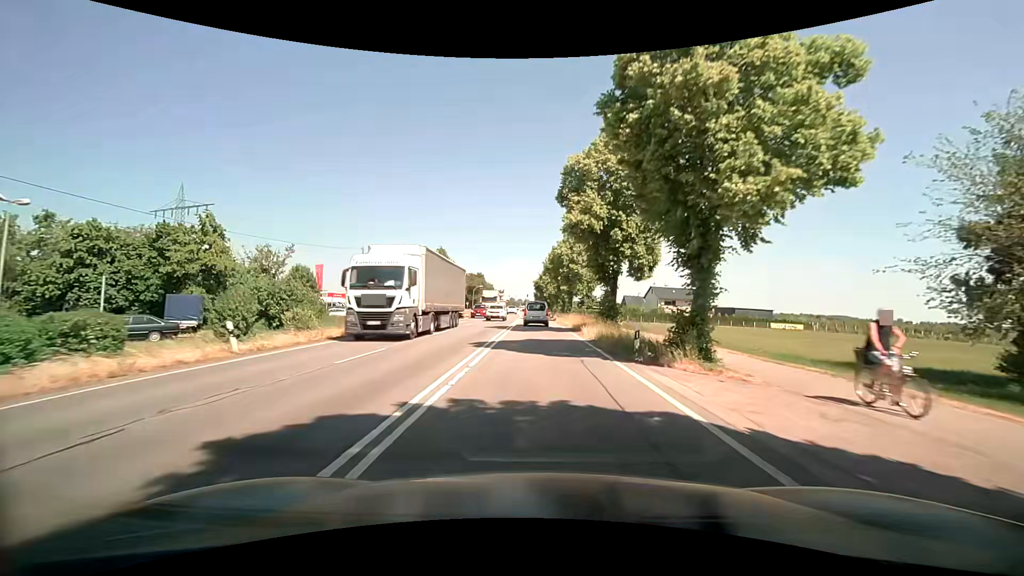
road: secondary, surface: asphalt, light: Day
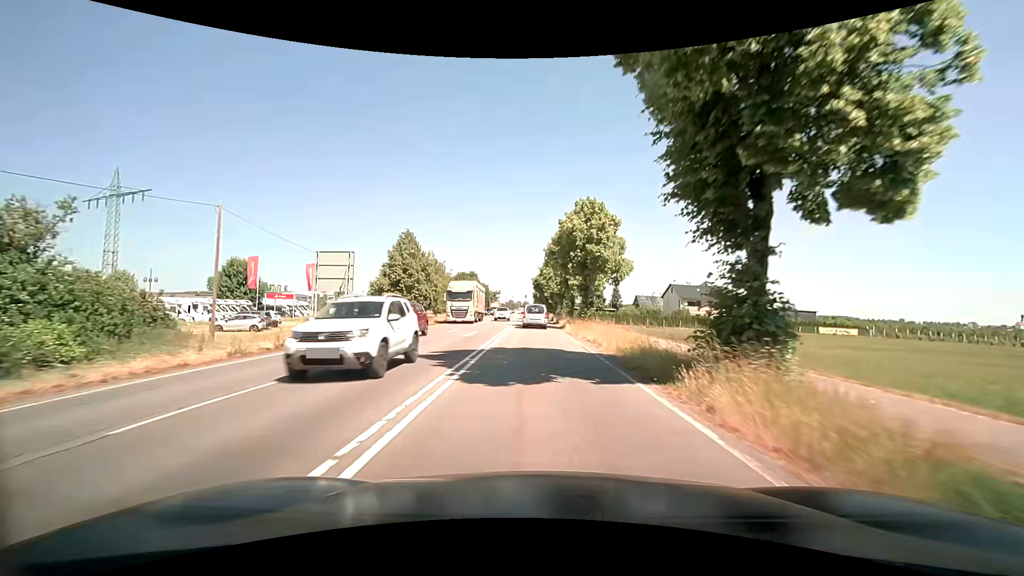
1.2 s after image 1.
(0.0, +18.5) m; 0°
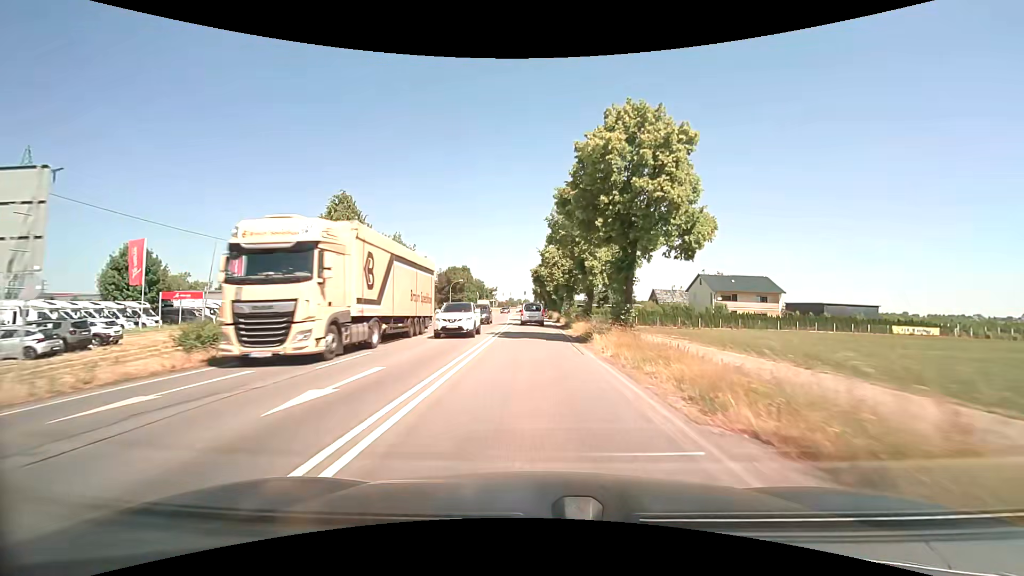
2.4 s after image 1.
(-0.1, +18.0) m; 0°
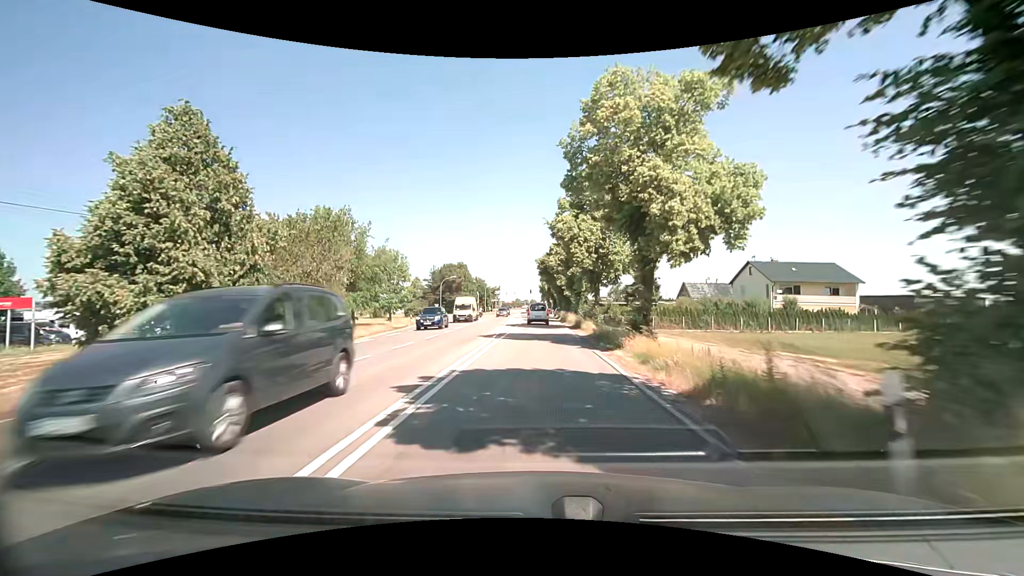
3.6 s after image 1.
(0.0, +17.2) m; -1°
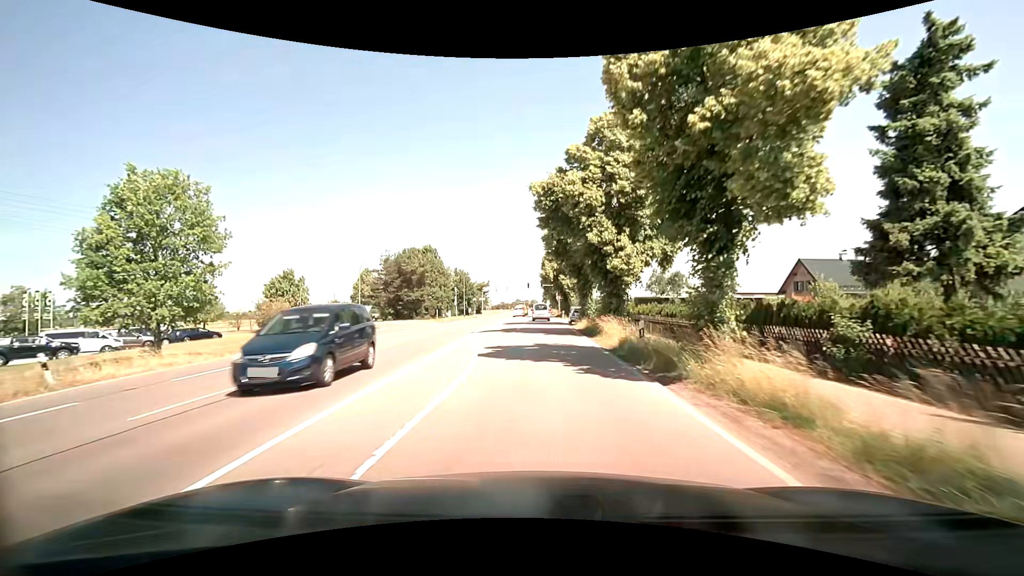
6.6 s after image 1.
(0.0, +39.8) m; 0°
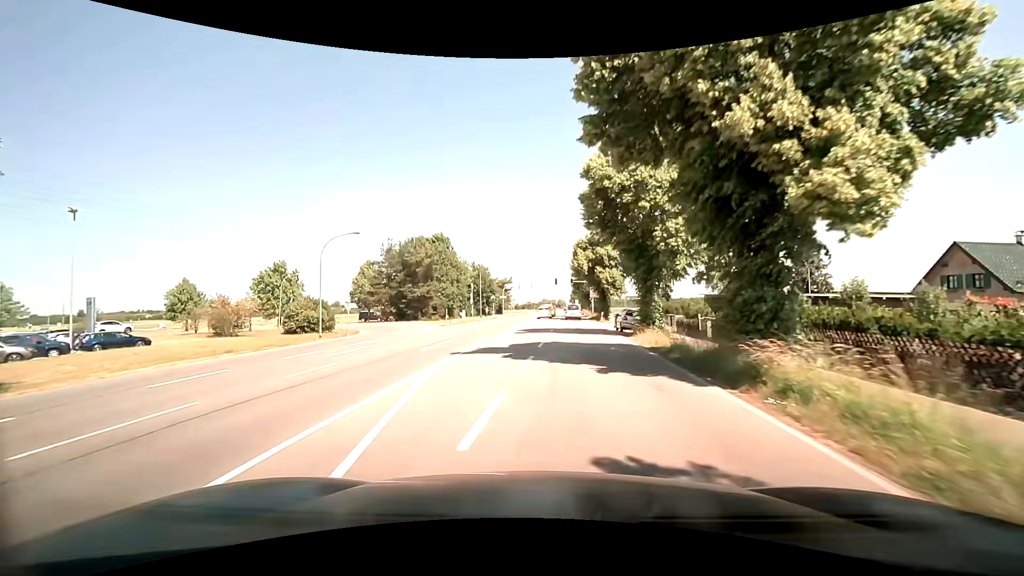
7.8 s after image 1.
(-0.4, +14.0) m; -3°
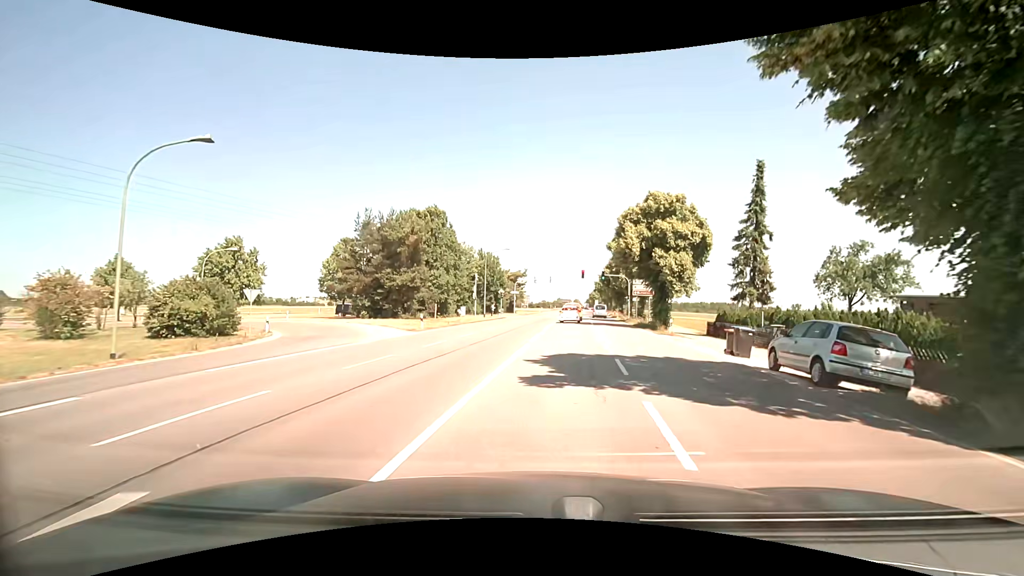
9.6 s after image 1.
(-1.0, +18.1) m; -3°
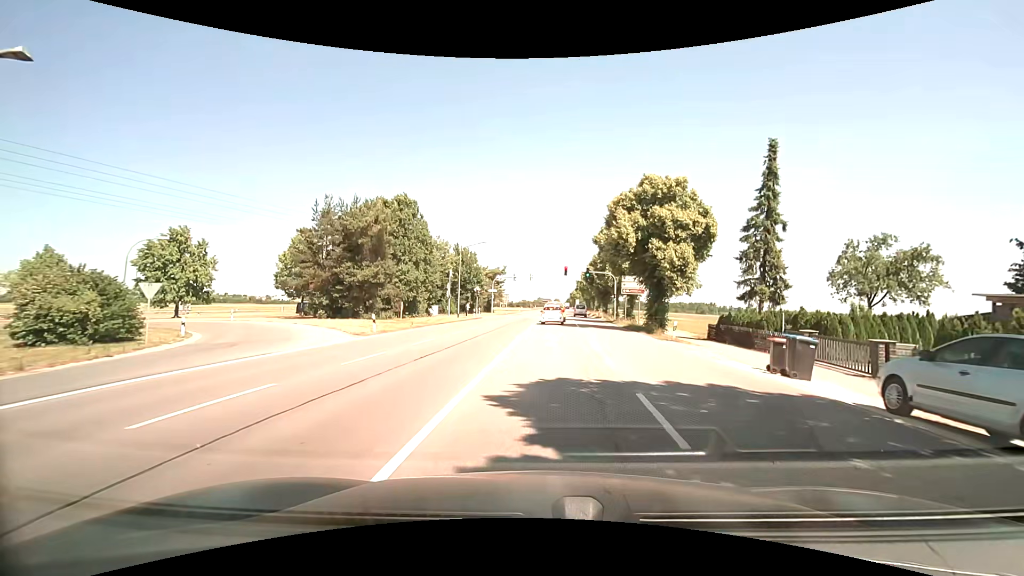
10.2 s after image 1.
(+0.1, +5.3) m; +3°
(0, +10) (+1, +20) (+1, +30) (+2, +40) (+3, +50) (+3, +60) (-1, +69) (-10, +74) (-20, +74) (-29, +73) m
